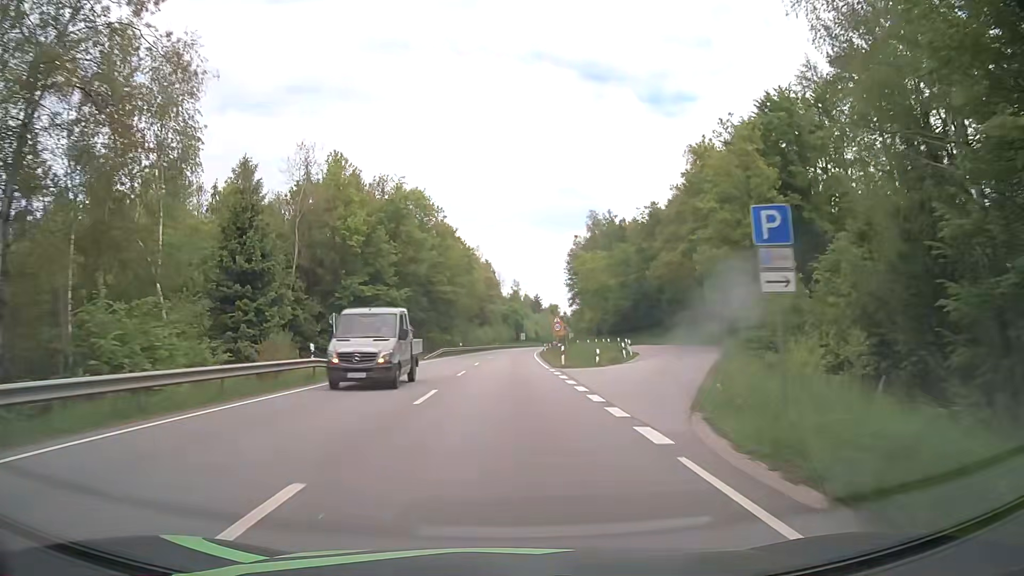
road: primary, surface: asphalt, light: Day
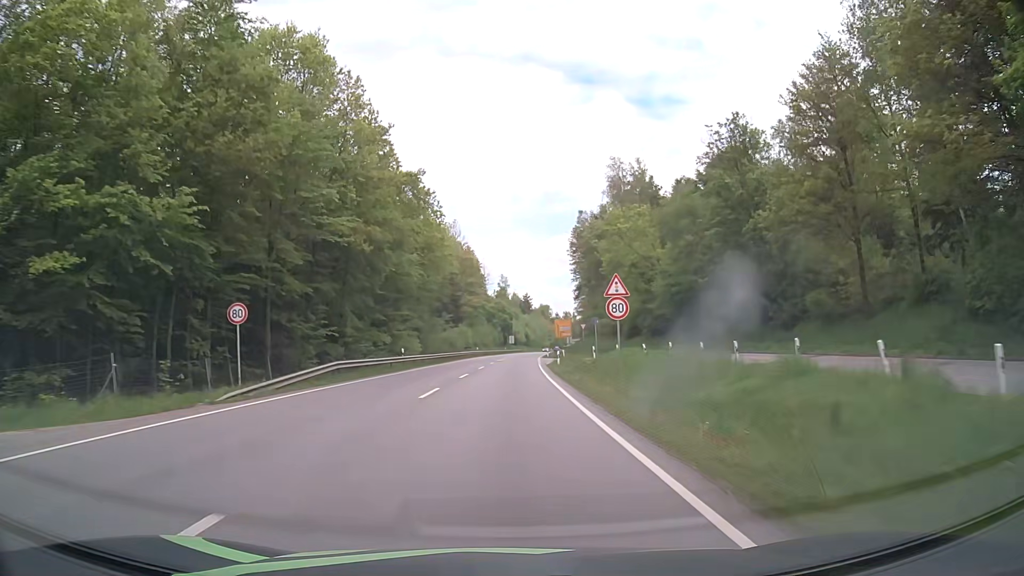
(+0.4, +37.0) m; +1°
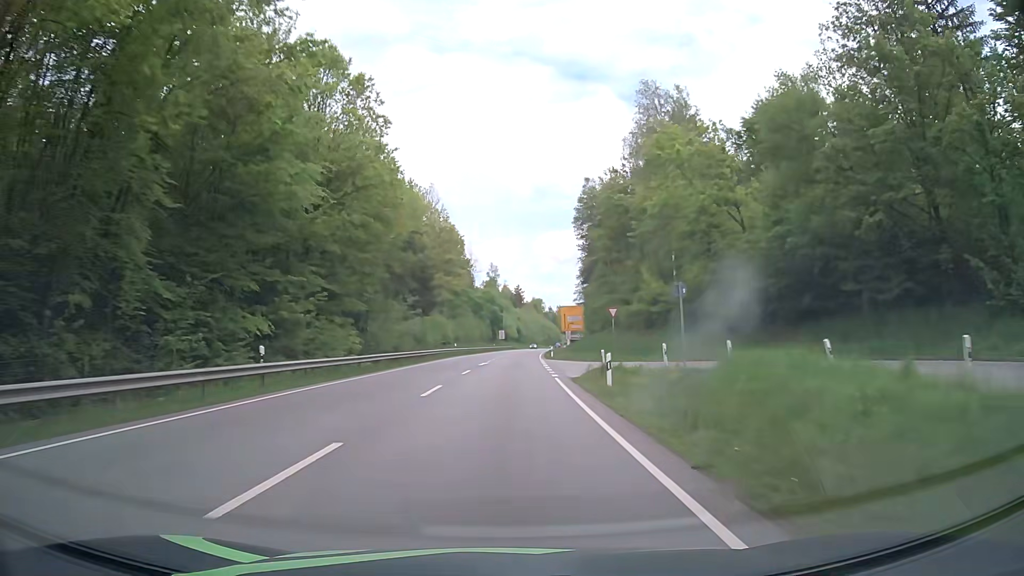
(+0.1, +24.5) m; +1°
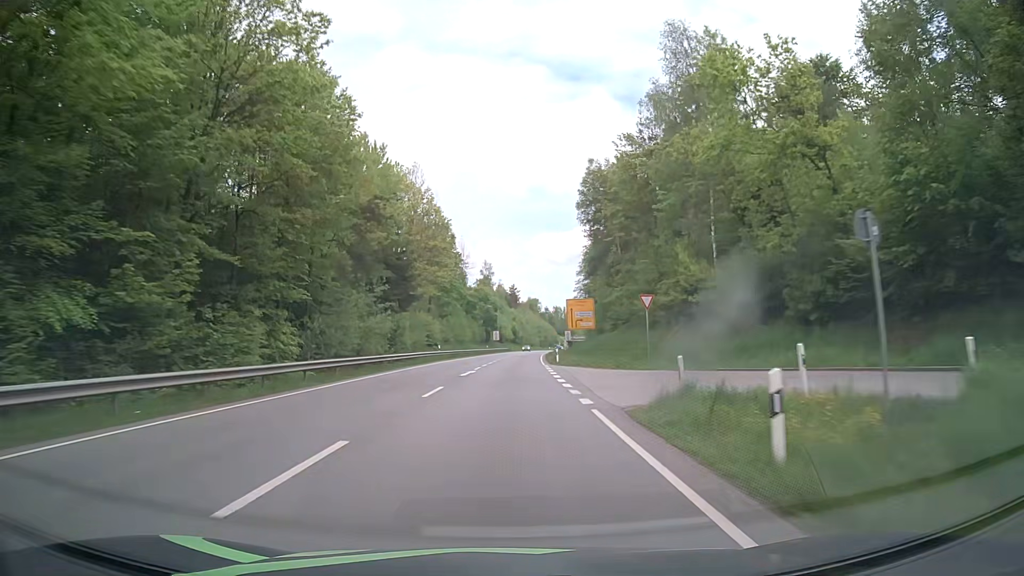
(0.0, +12.2) m; +1°
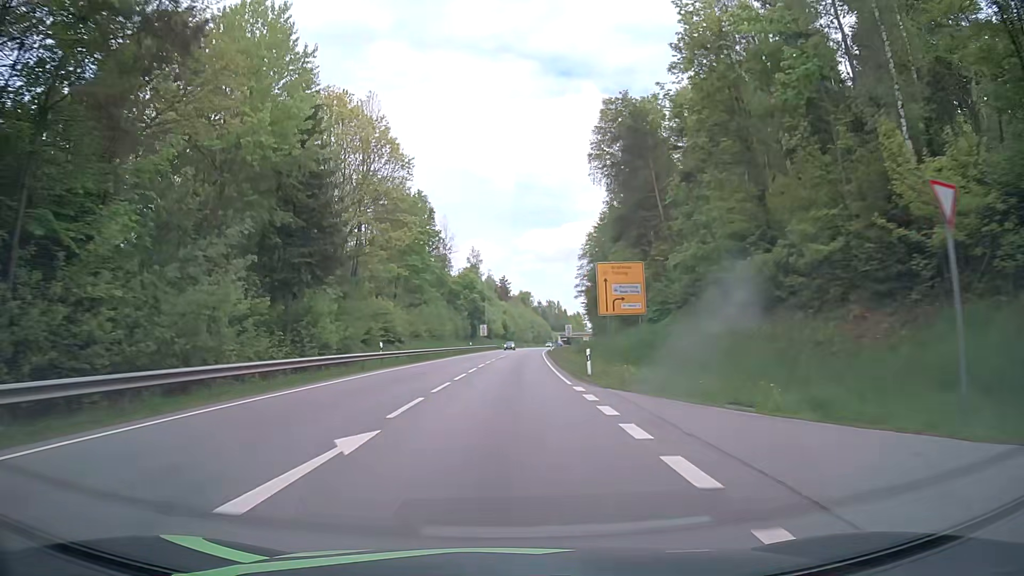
(0.0, +23.7) m; +1°
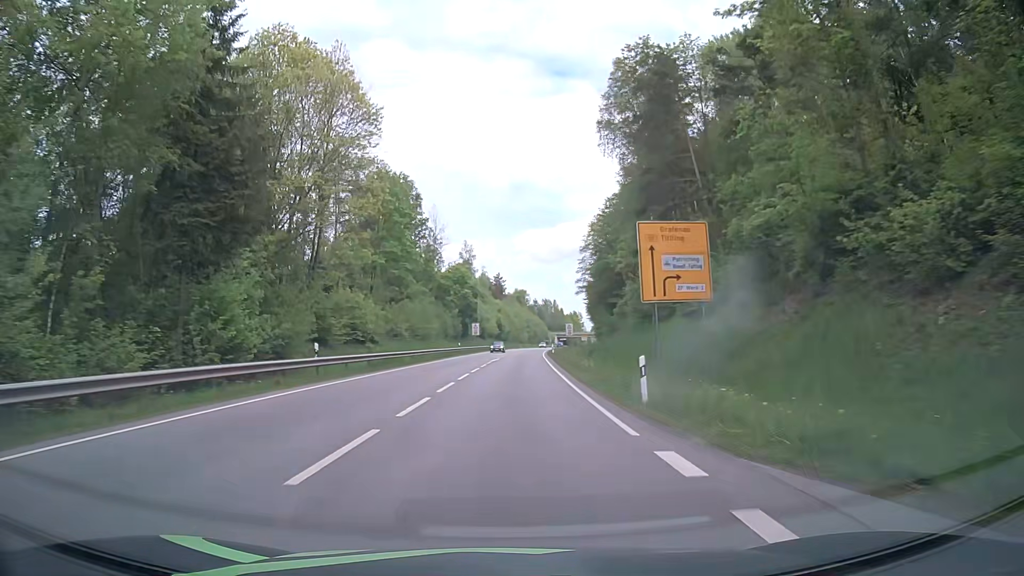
(0.0, +11.4) m; 0°
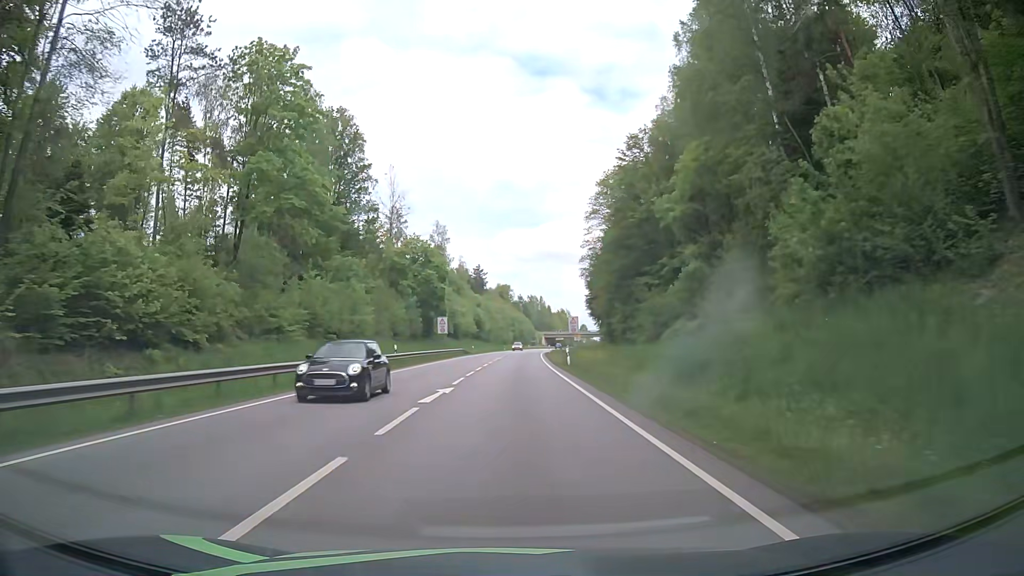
(+0.6, +32.3) m; +2°
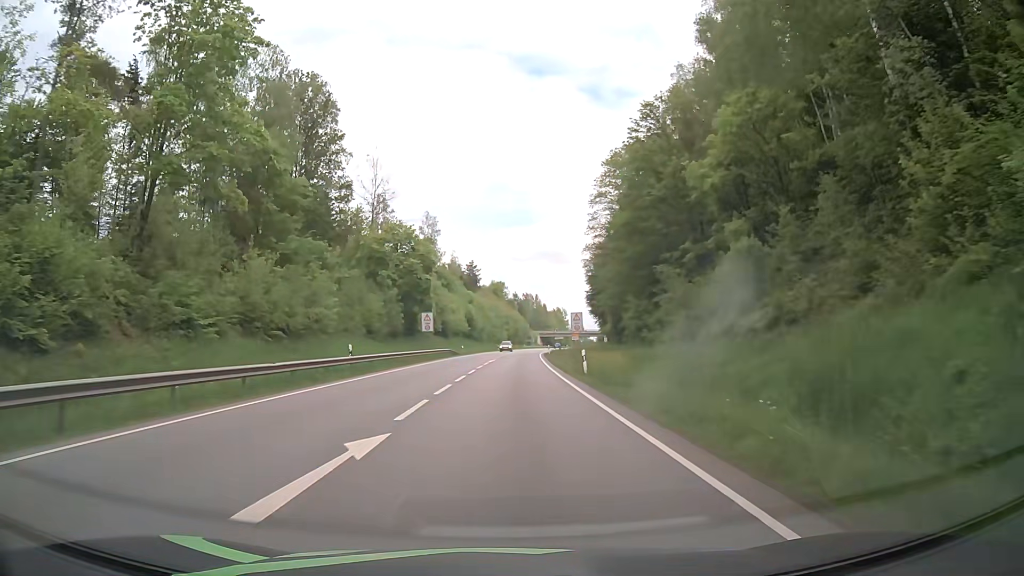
(0.0, +10.2) m; 0°
(0, +10) (0, +20) (0, +30) (+1, +40) (+1, +50) (+1, +60) (+2, +70) (+2, +80) (+3, +90) (+4, +100) m
